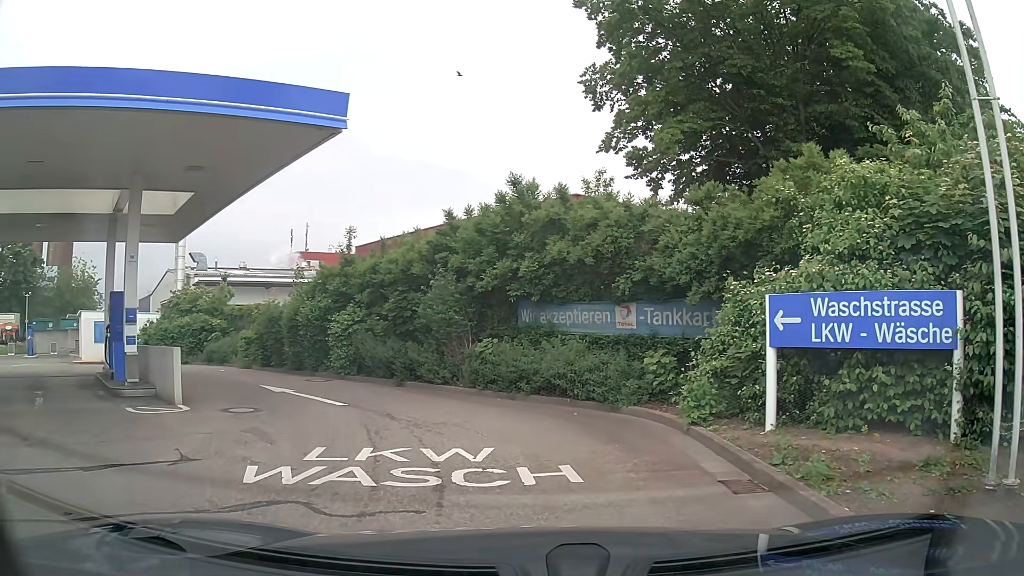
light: Day
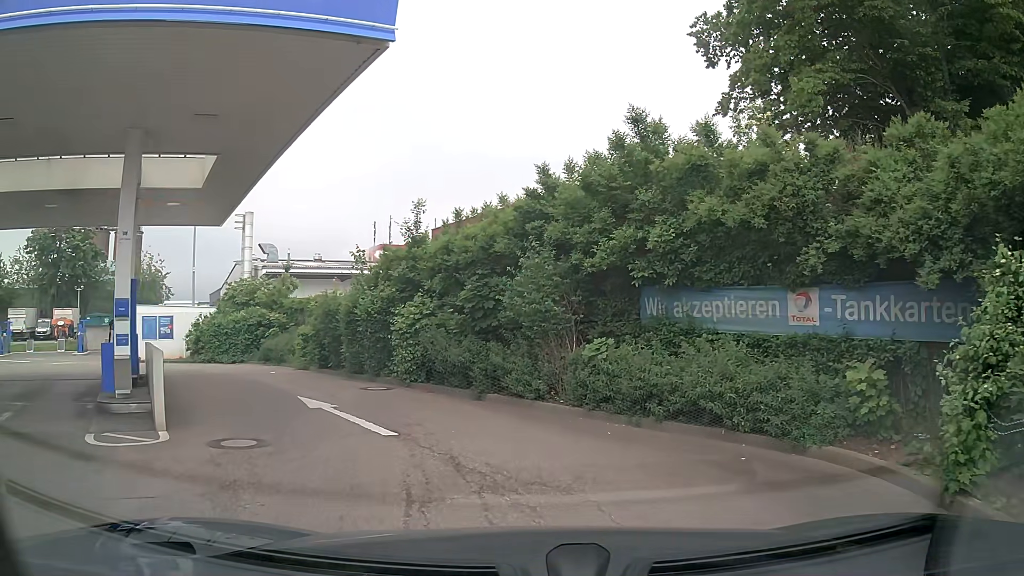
(-0.3, +3.9) m; -7°
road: service
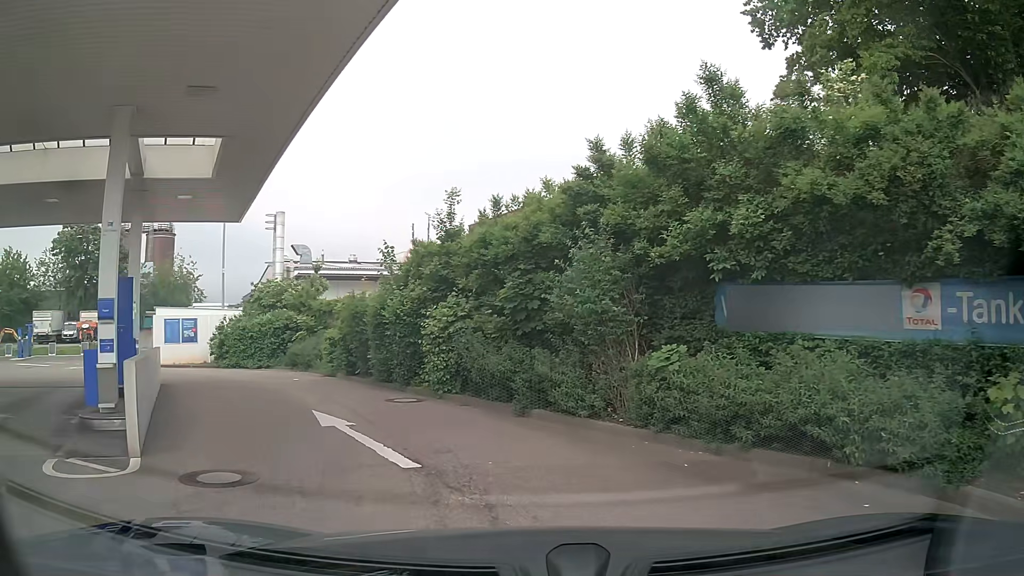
(-0.1, +1.8) m; -4°
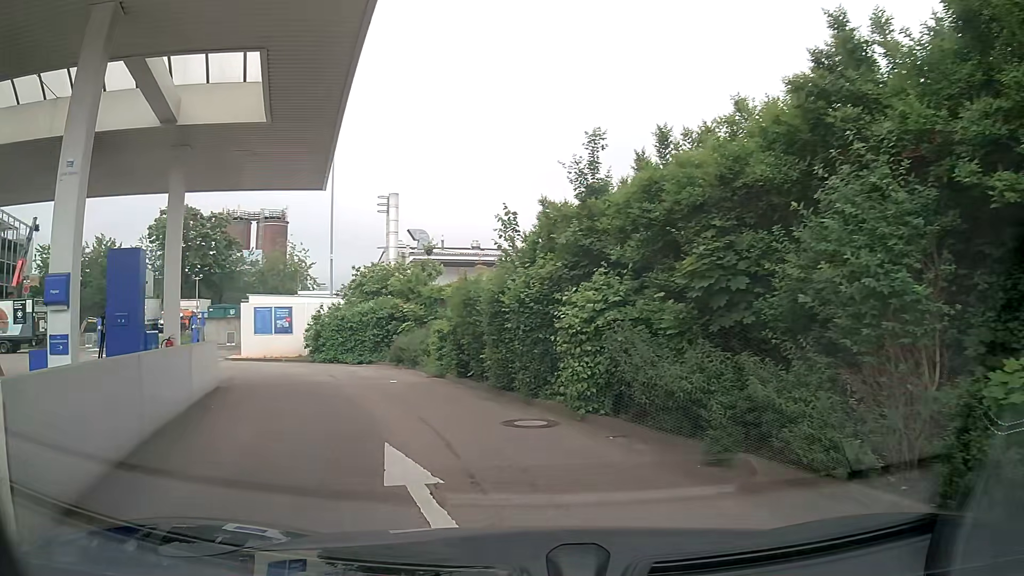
(-0.4, +4.0) m; -10°
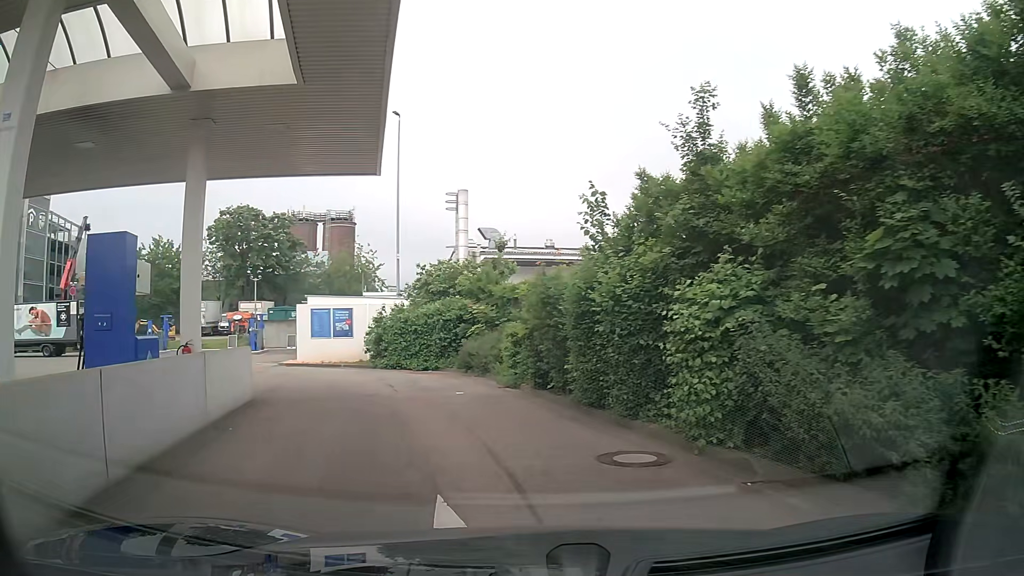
(-0.1, +2.2) m; -6°
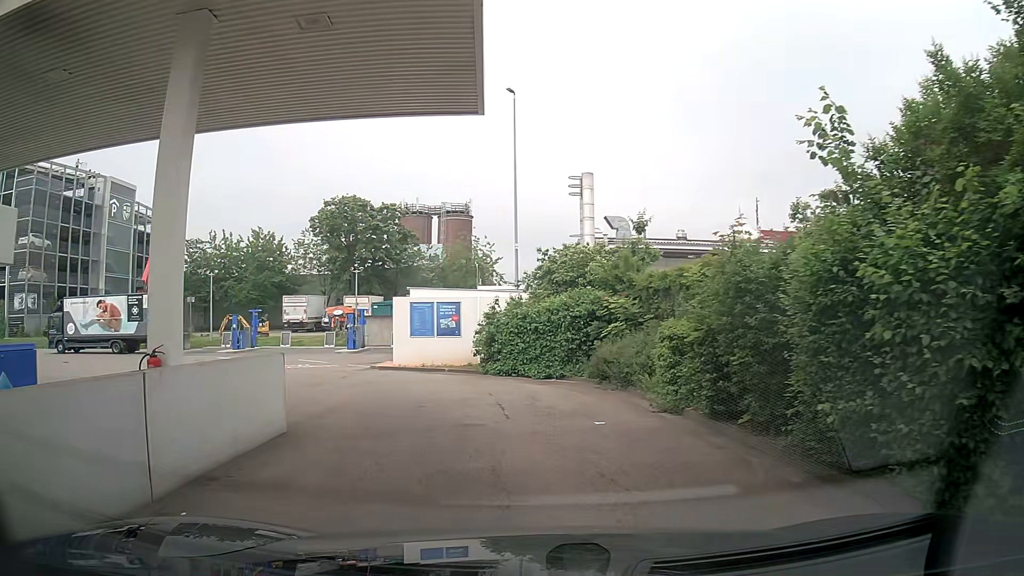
(-0.5, +4.4) m; -11°
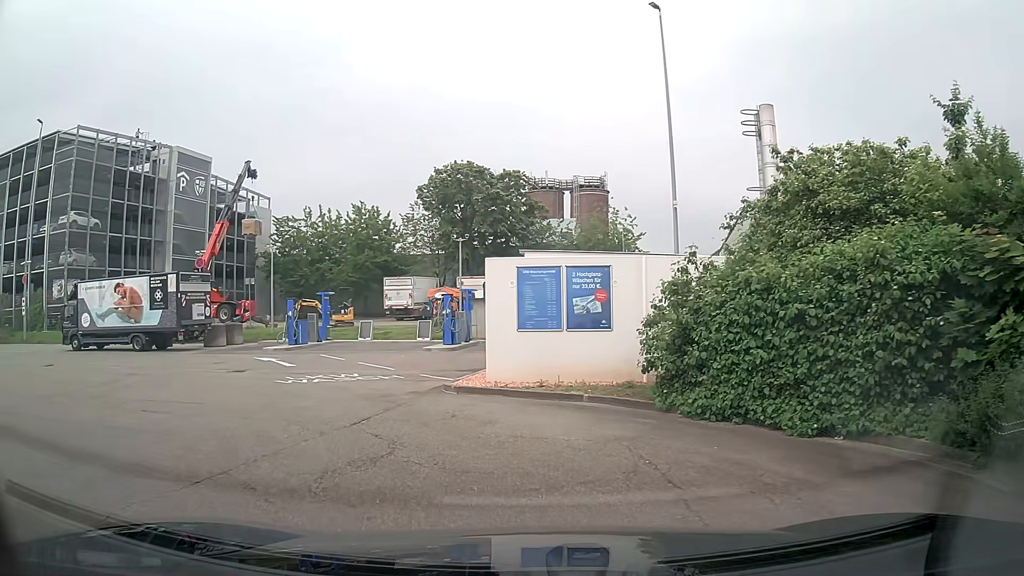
(-0.8, +10.8) m; -11°
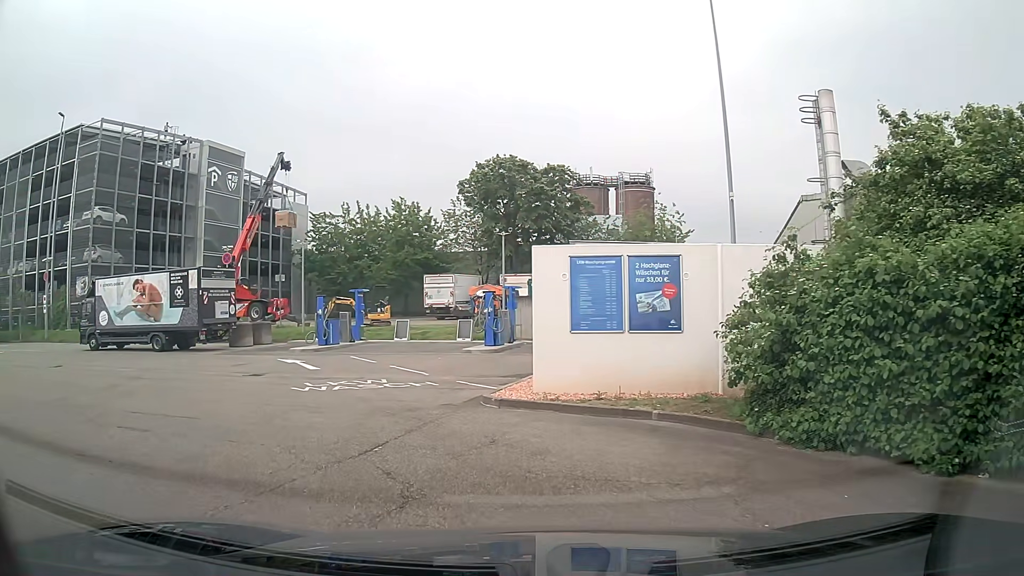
(0.0, +2.0) m; -4°
